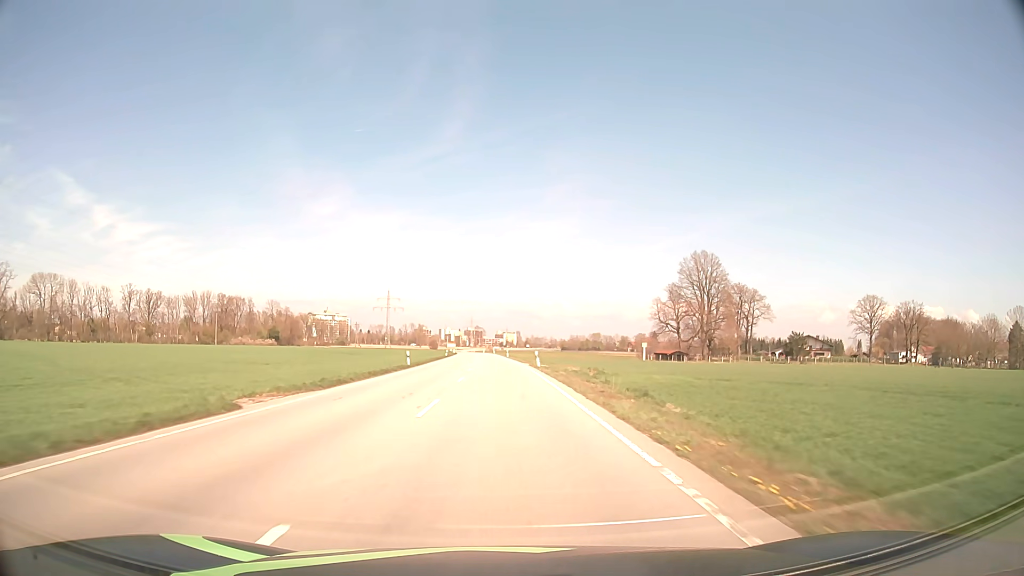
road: secondary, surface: asphalt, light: Day
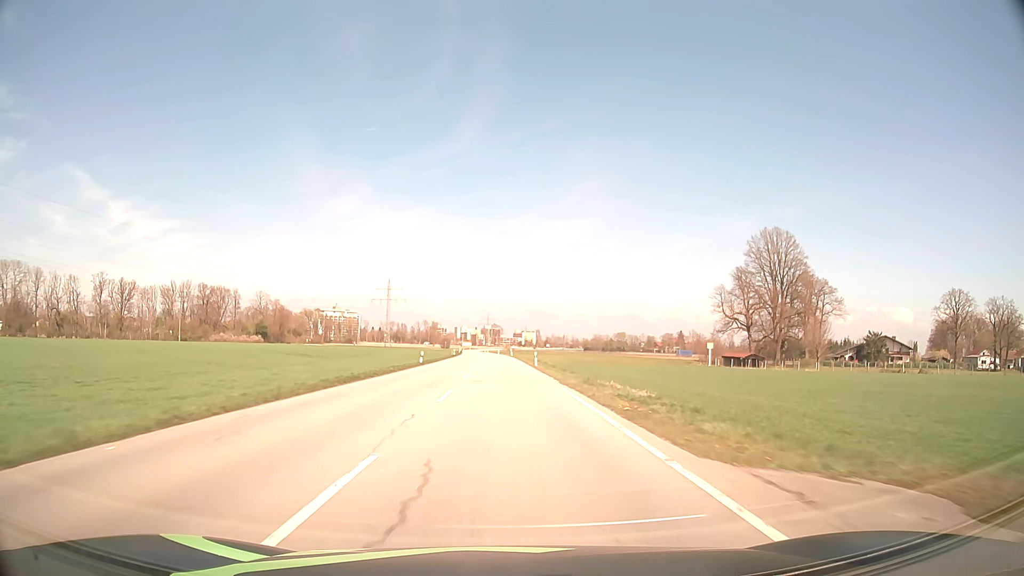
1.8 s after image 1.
(-0.6, +44.8) m; -2°
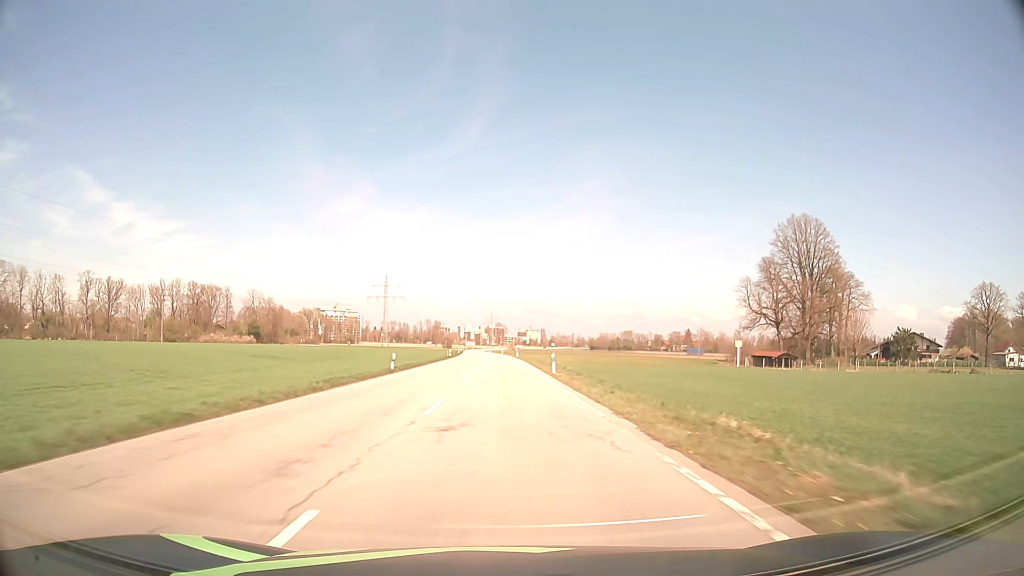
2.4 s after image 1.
(0.0, +14.9) m; 0°
(0, +10) (0, +20) (0, +30) (0, +40) (-1, +50) (-1, +60) (-1, +70) (-1, +80) (-2, +90) (-2, +100) m
